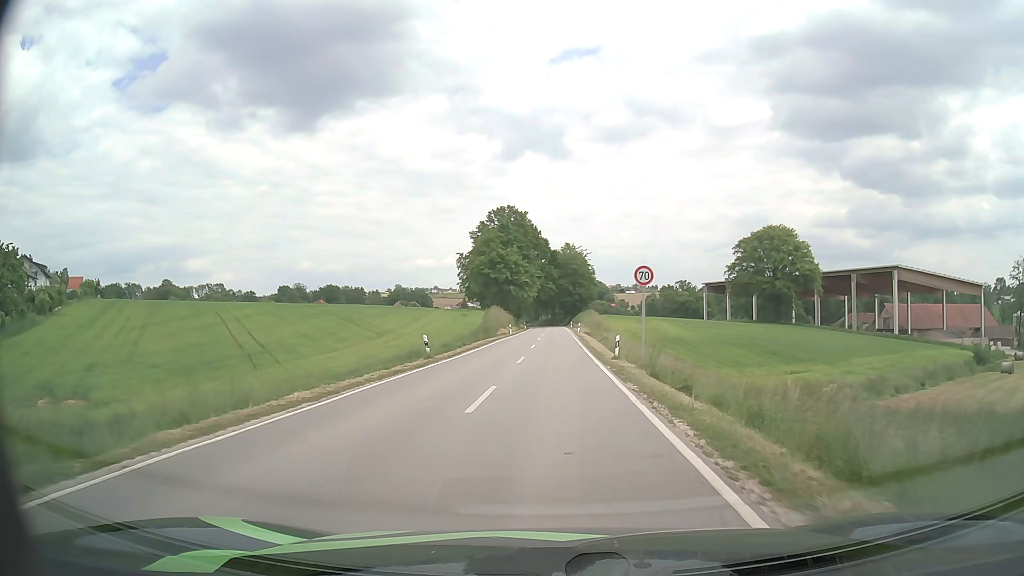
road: secondary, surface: asphalt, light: Day
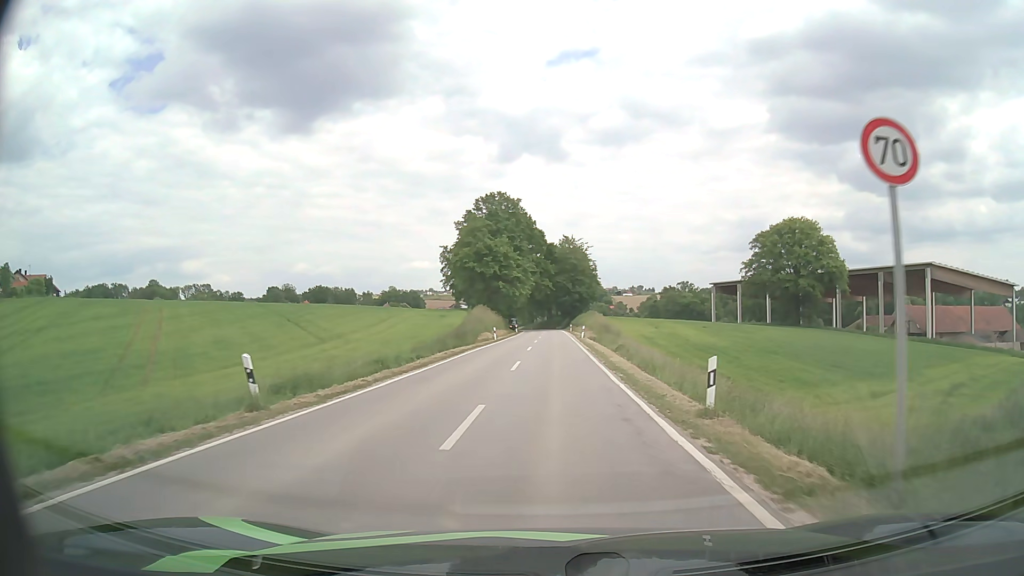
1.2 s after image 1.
(0.0, +15.5) m; 0°
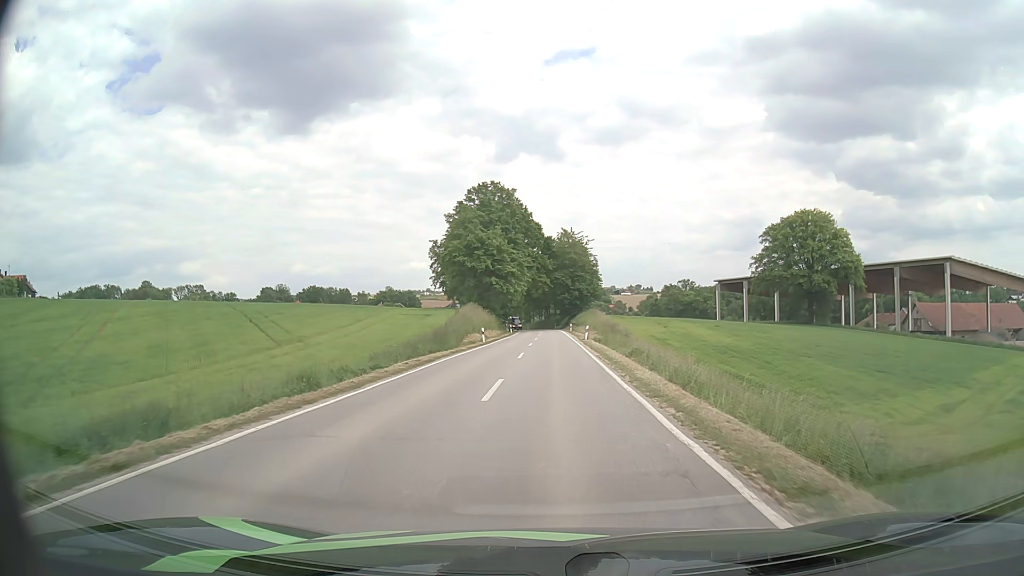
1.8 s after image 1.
(0.0, +8.0) m; 0°
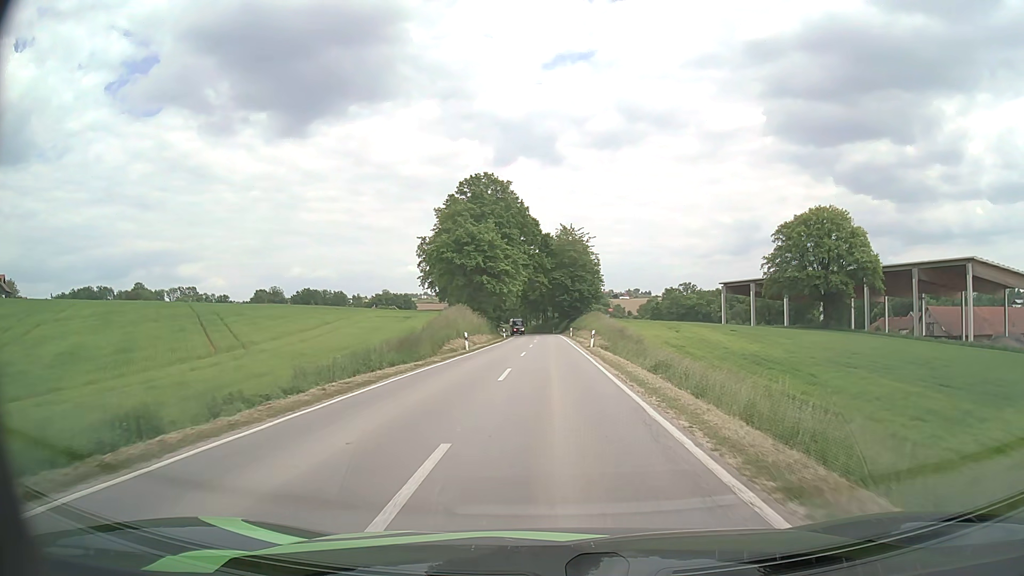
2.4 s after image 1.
(0.0, +8.2) m; 0°
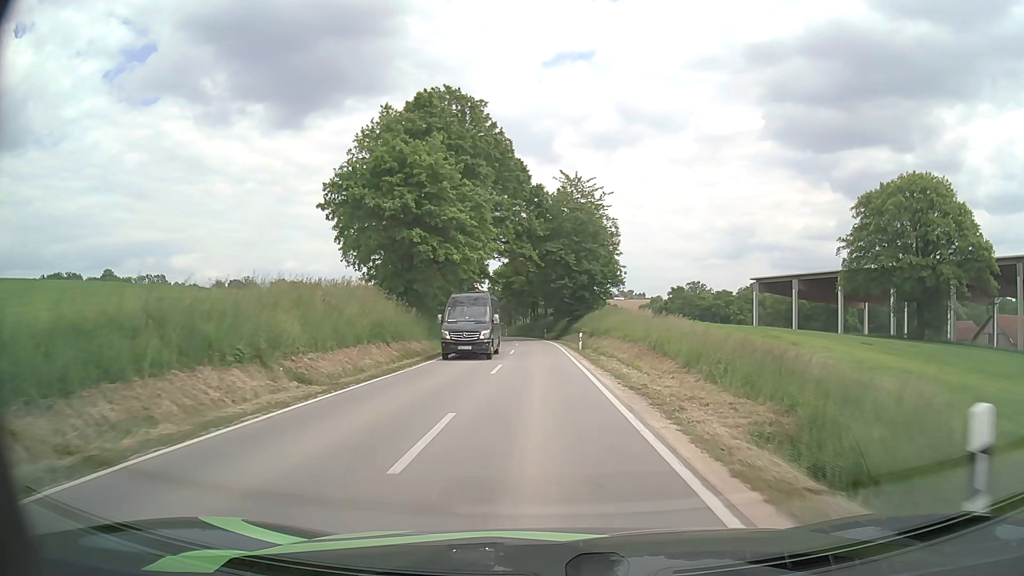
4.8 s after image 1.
(+0.2, +34.7) m; +1°
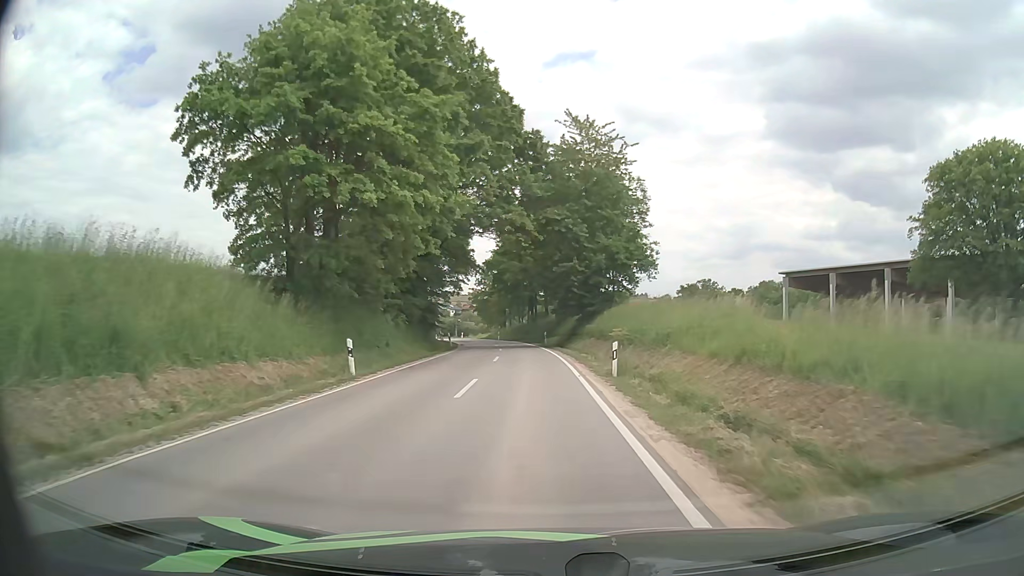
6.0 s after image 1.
(0.0, +18.4) m; 0°
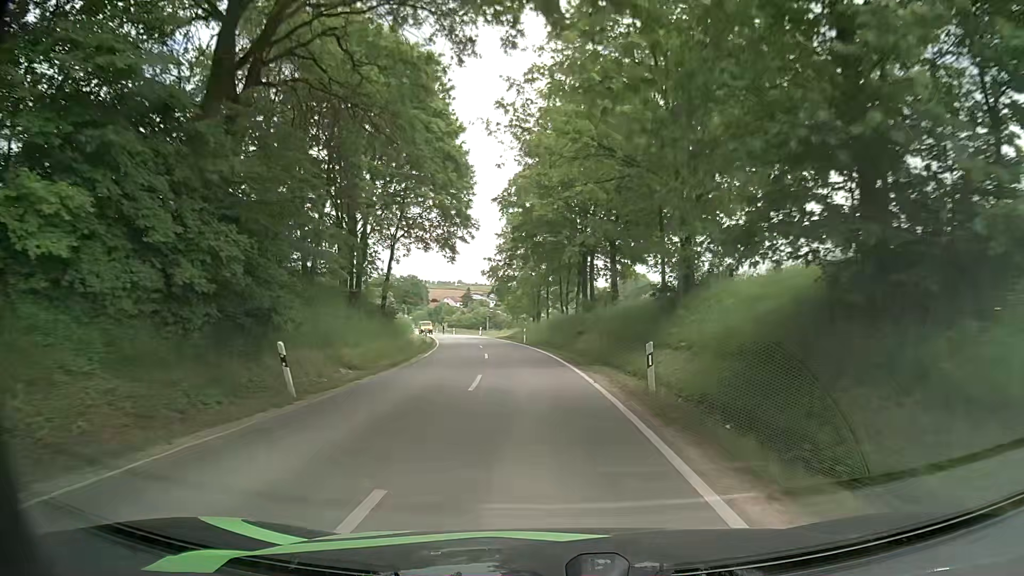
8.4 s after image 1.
(-1.1, +36.1) m; -4°
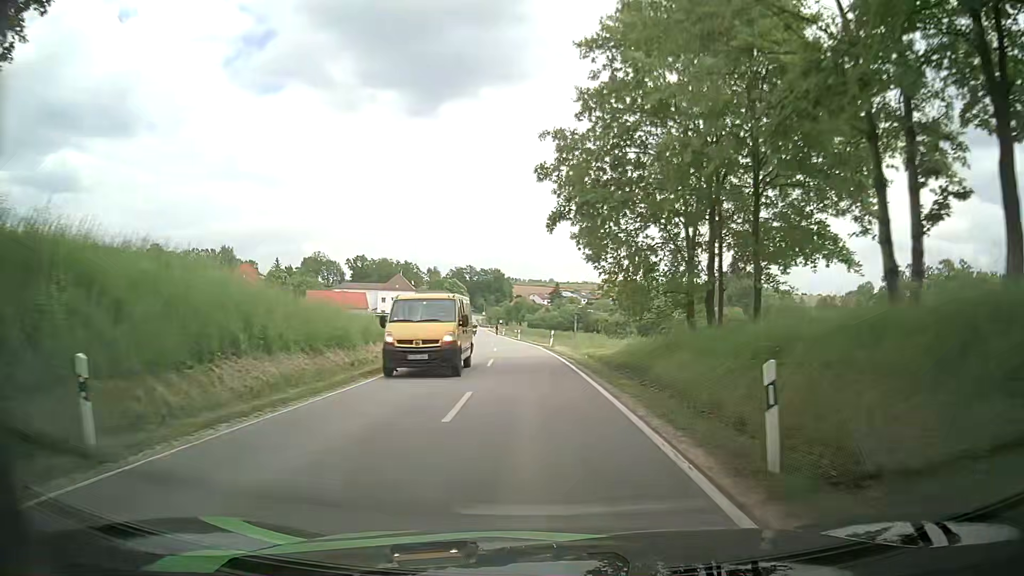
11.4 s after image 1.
(-2.5, +41.5) m; -7°
(0, +10) (-1, +20) (-1, +30) (-2, +40) (-3, +50) (-4, +60) (-5, +70) (-6, +80) (-8, +90) (-9, +100) m
